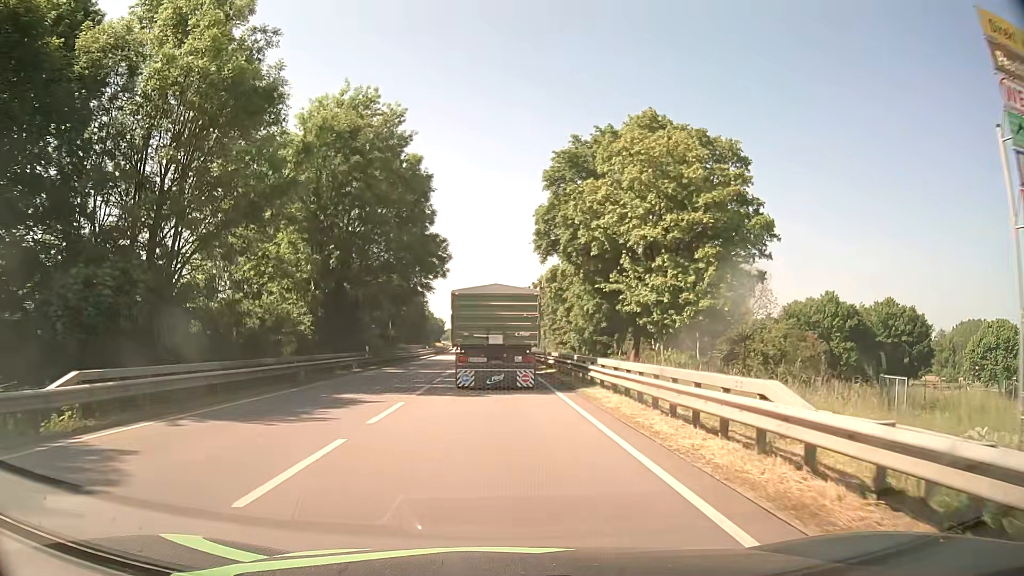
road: primary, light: Day
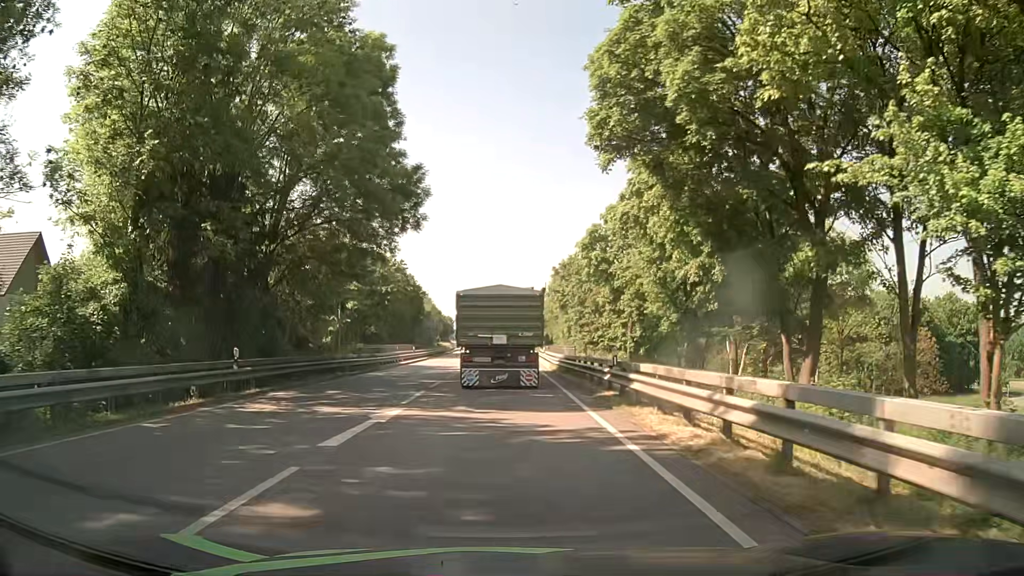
(-0.1, +20.6) m; -1°
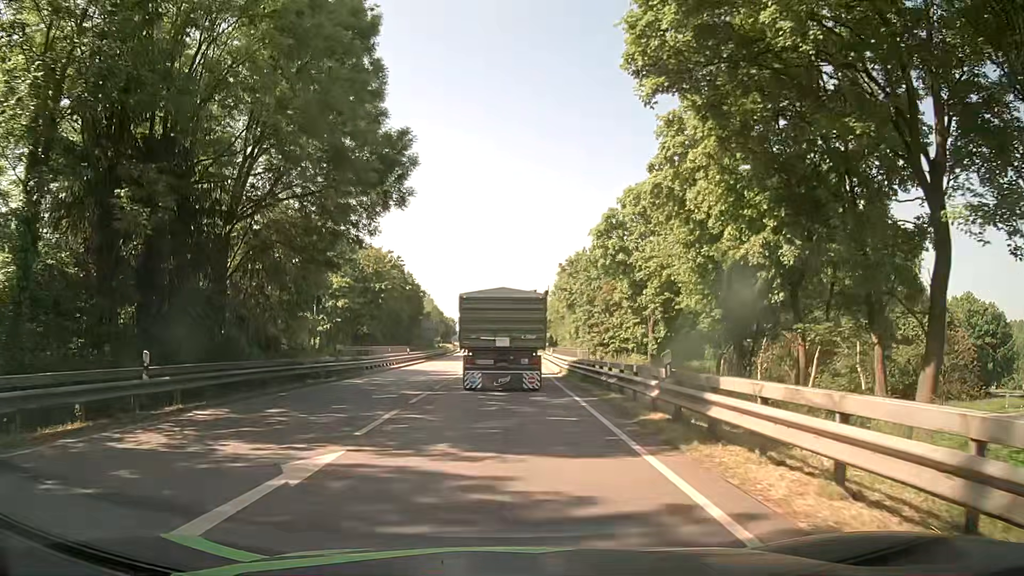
(0.0, +5.2) m; 0°
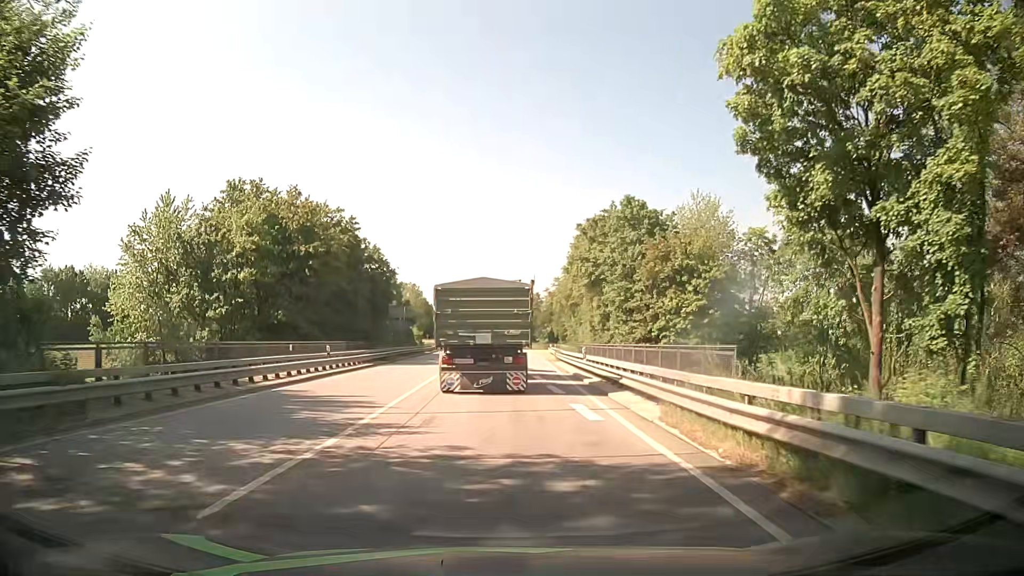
(-0.2, +23.4) m; -2°
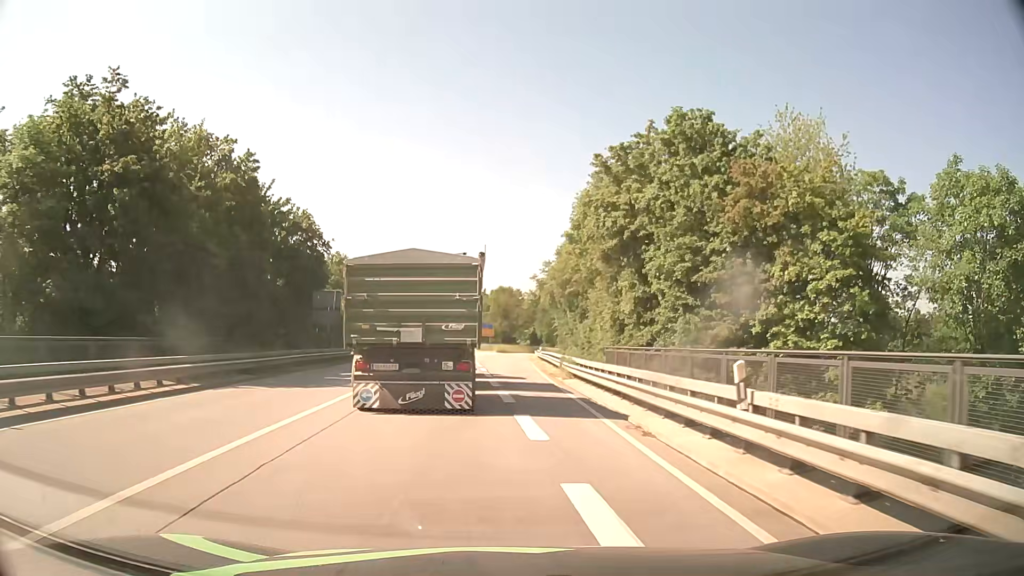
(+0.8, +21.0) m; +3°
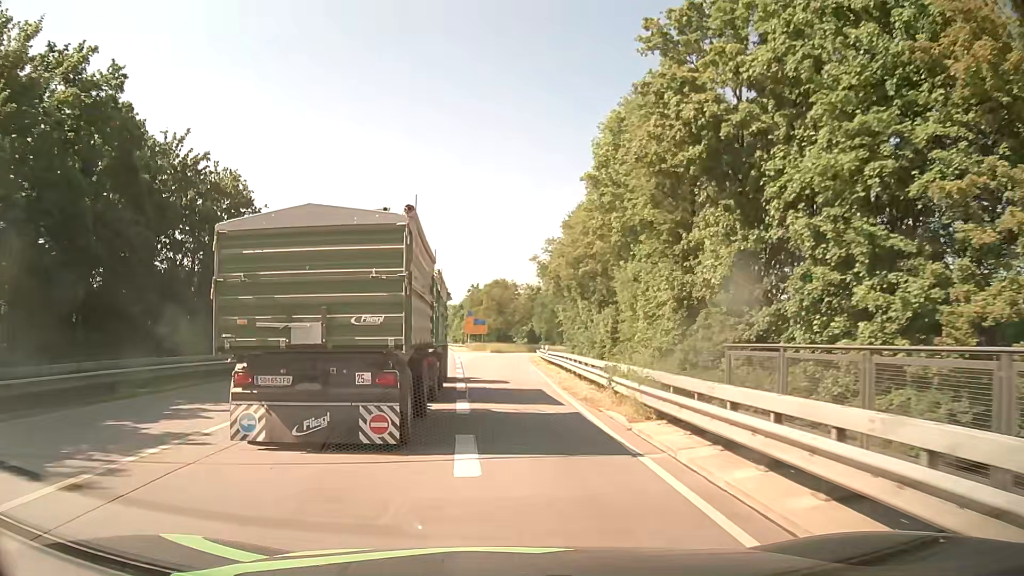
(+0.2, +14.8) m; +1°
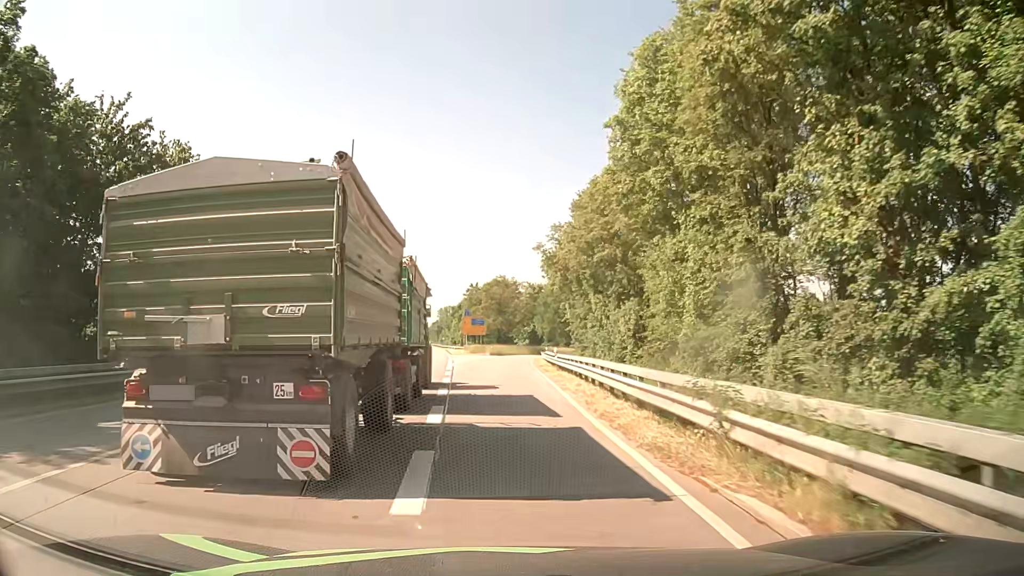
(0.0, +7.6) m; 0°
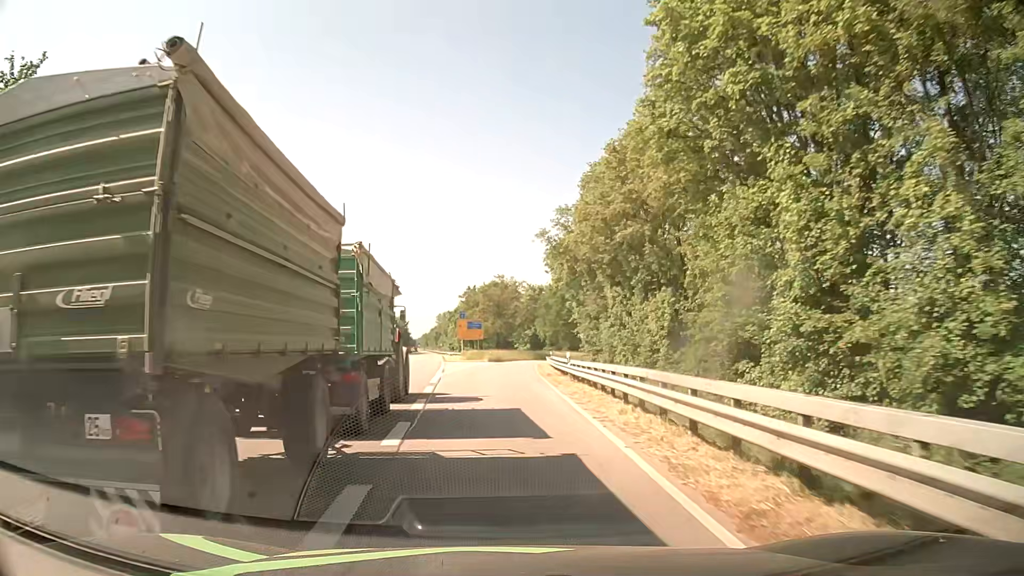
(0.0, +7.9) m; 0°
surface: asphalt
(0, +10) (0, +20) (0, +30) (0, +40) (0, +50) (+1, +60) (+2, +70) (+3, +80) (+5, +90) (+8, +99) m
